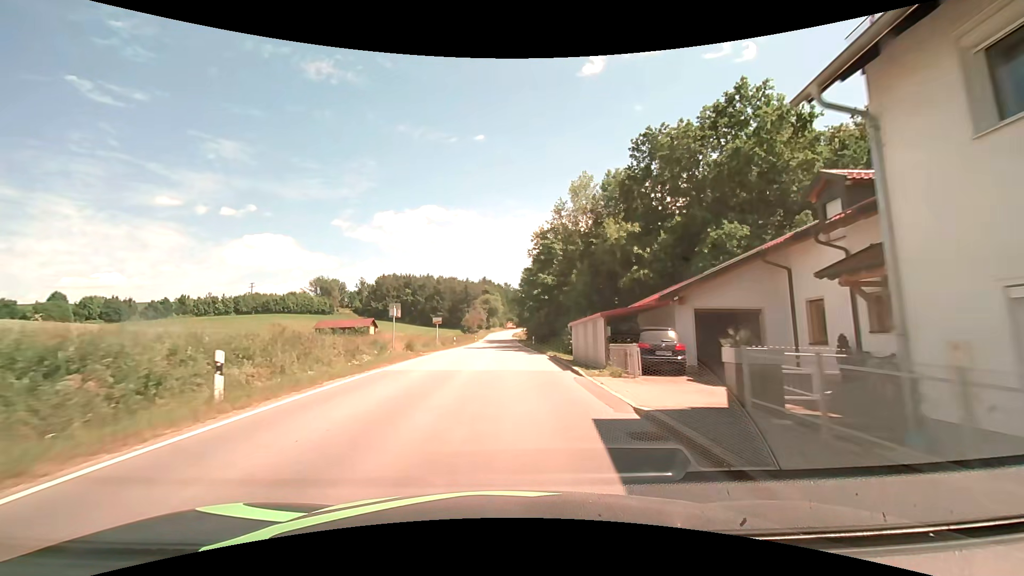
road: secondary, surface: asphalt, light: Day
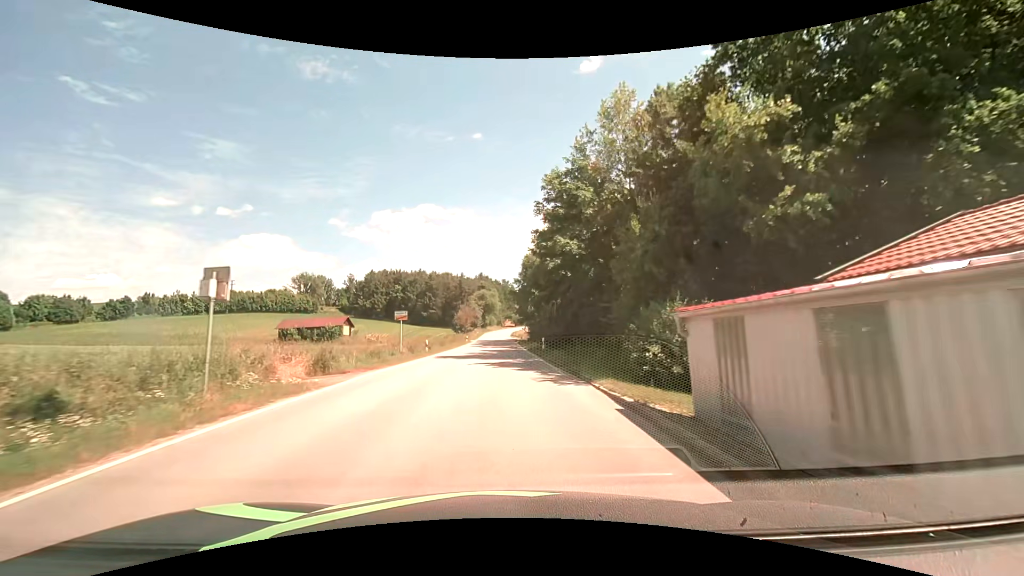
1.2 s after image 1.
(+0.1, +16.0) m; 0°
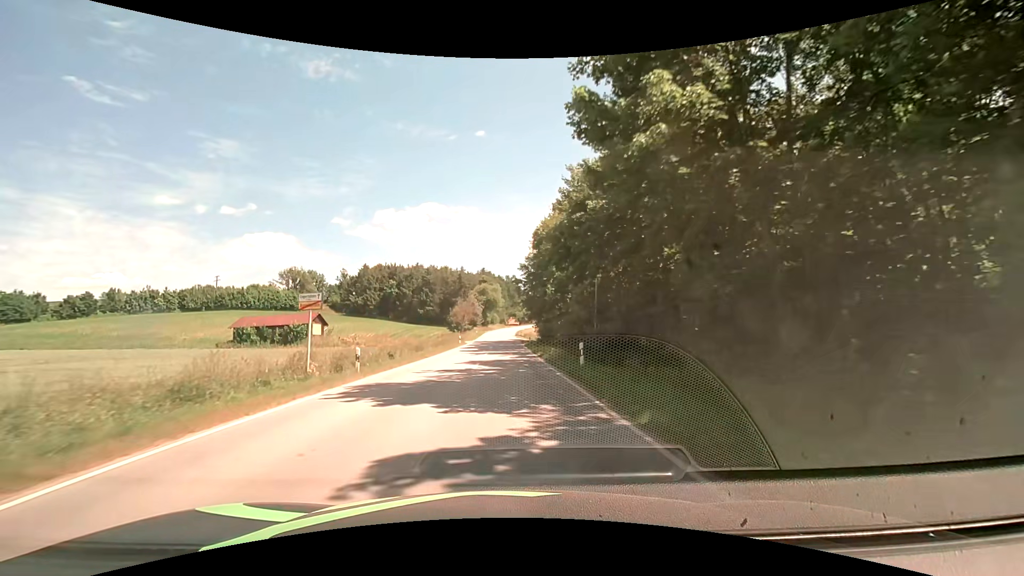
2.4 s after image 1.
(-0.1, +16.0) m; -1°
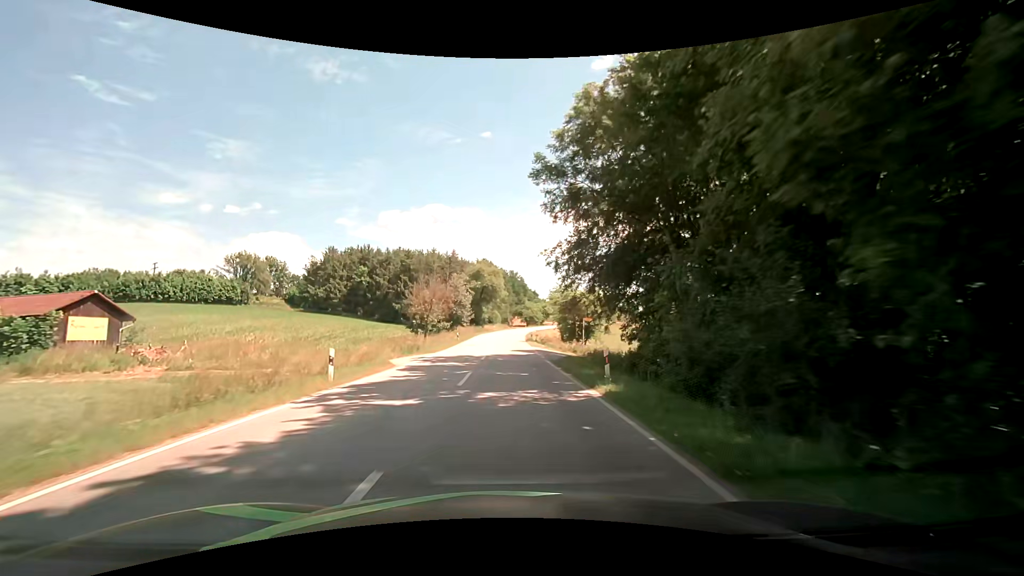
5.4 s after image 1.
(-0.3, +42.6) m; 0°
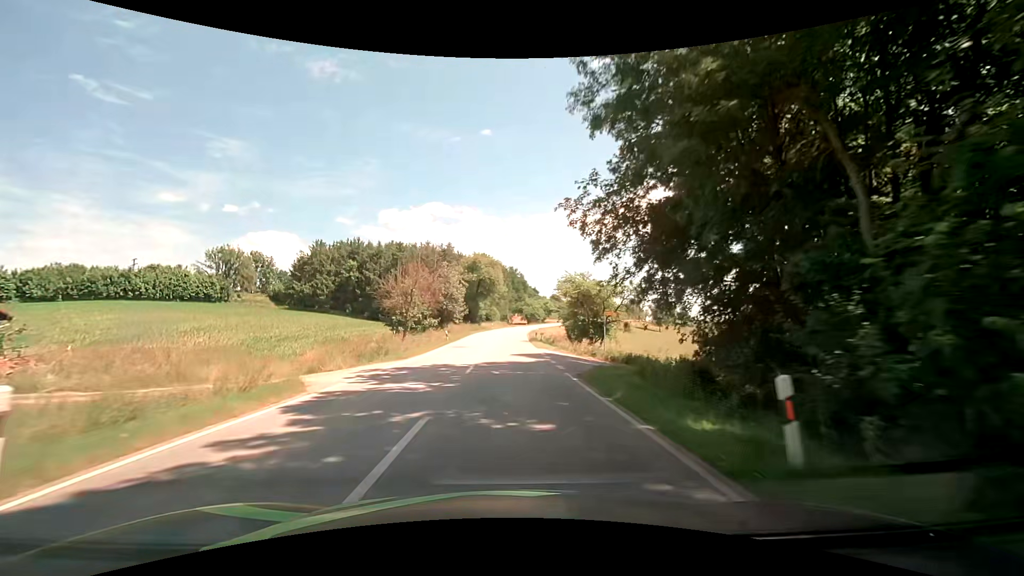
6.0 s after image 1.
(0.0, +9.5) m; 0°
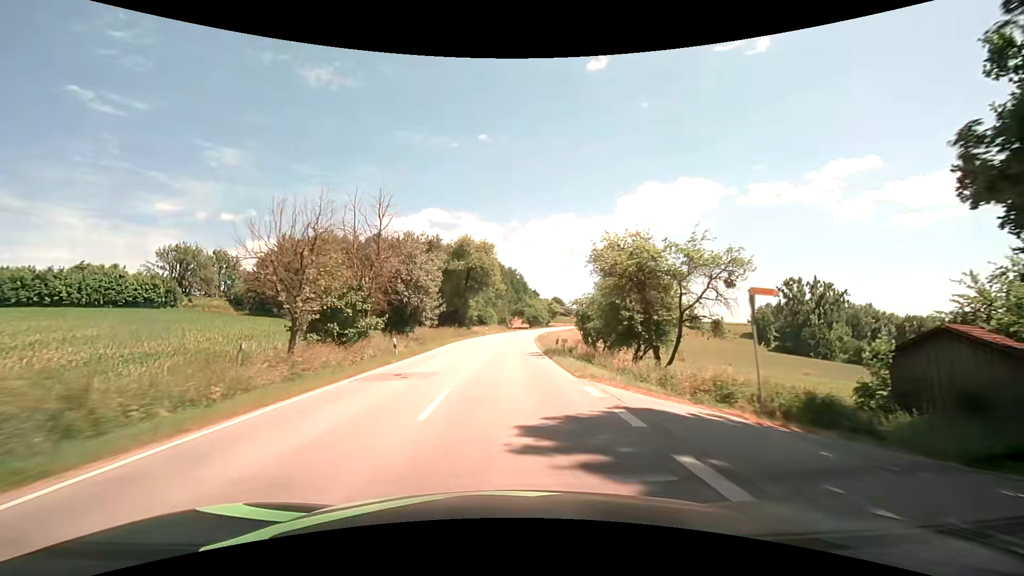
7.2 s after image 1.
(0.0, +20.0) m; 0°
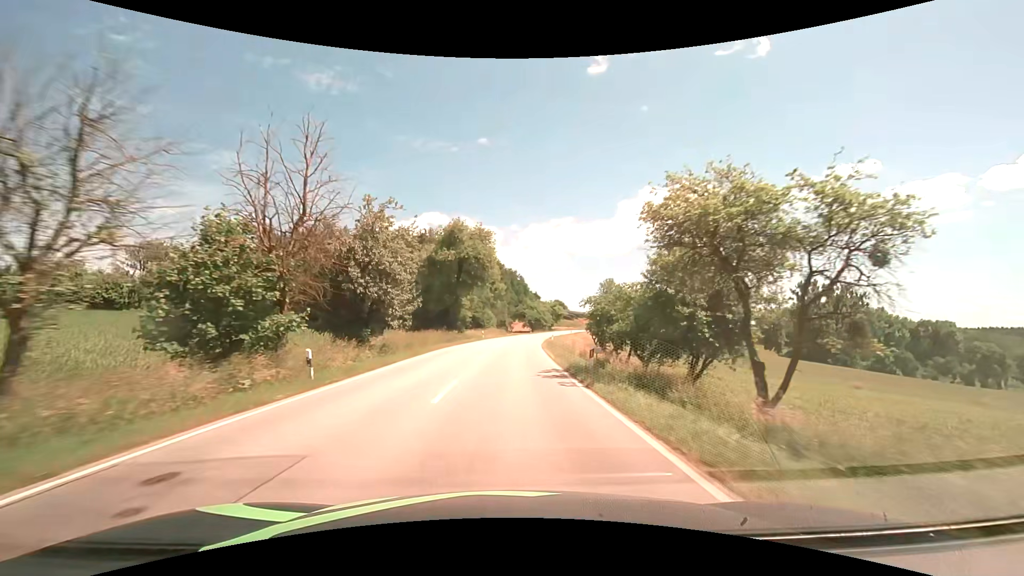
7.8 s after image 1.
(0.0, +10.5) m; 0°
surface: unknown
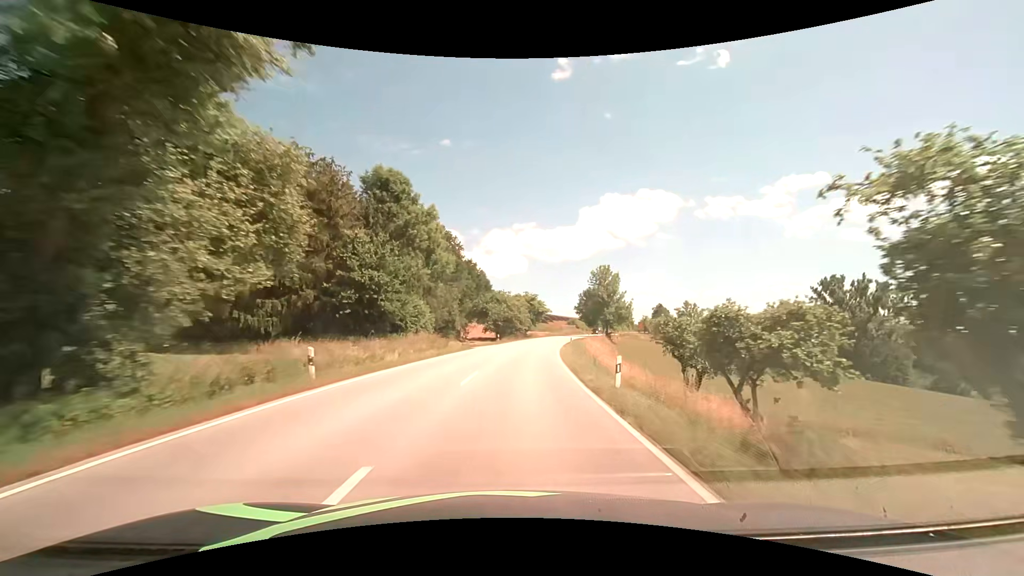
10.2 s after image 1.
(+1.1, +44.5) m; +4°
(0, +10) (+1, +20) (+1, +30) (+2, +40) (+4, +50) (+5, +60) (+7, +70) (+9, +79) (+12, +89) (+14, +99) m
